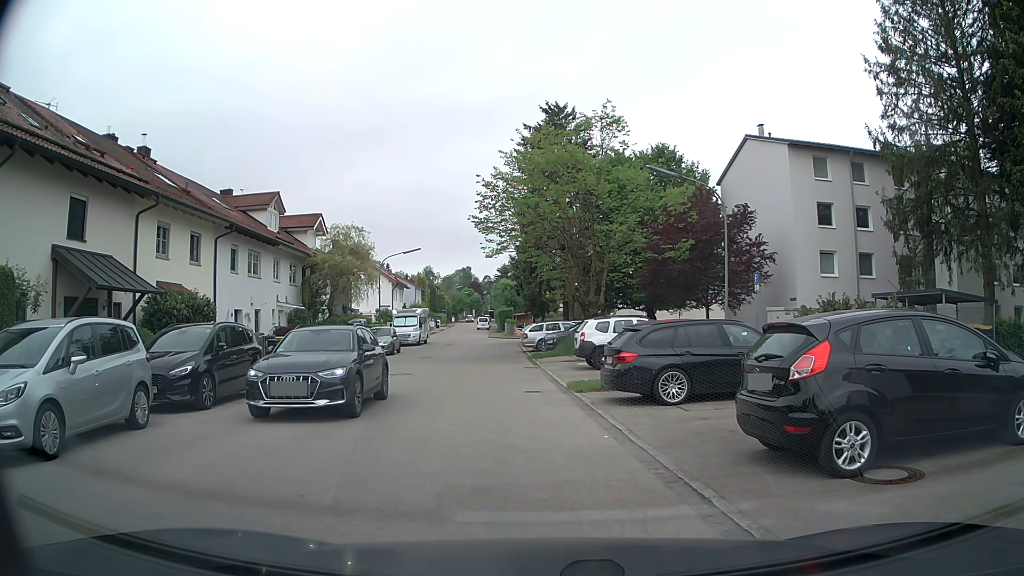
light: Day
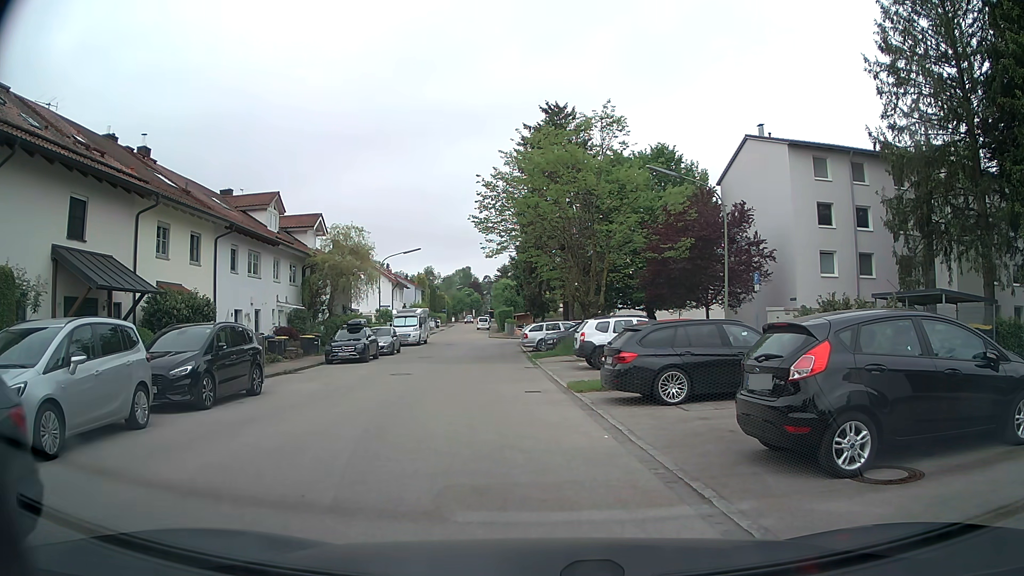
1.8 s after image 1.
(0.0, 0.0) m; 0°
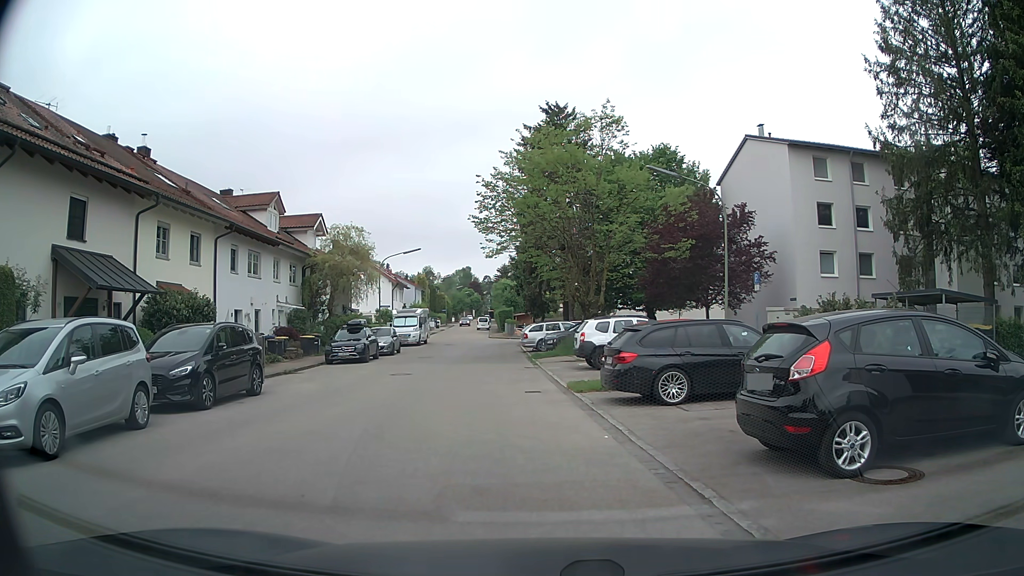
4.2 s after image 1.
(0.0, 0.0) m; 0°
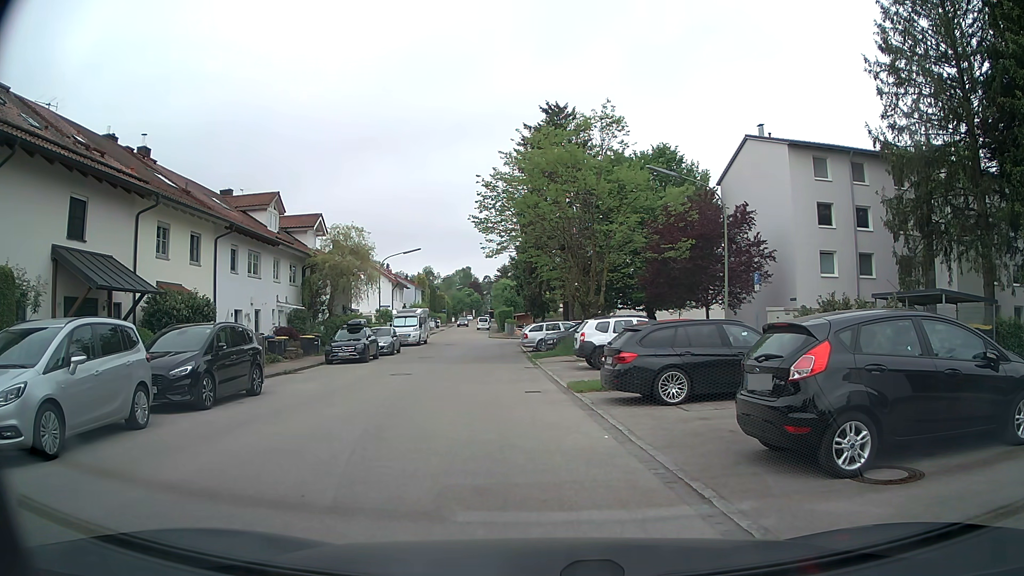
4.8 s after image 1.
(0.0, 0.0) m; 0°
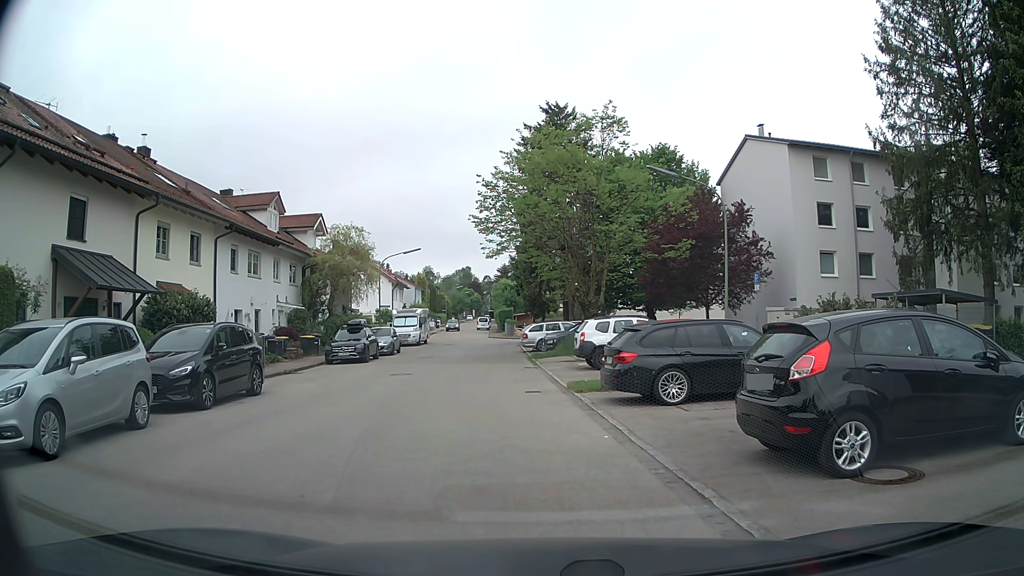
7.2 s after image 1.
(0.0, 0.0) m; 0°
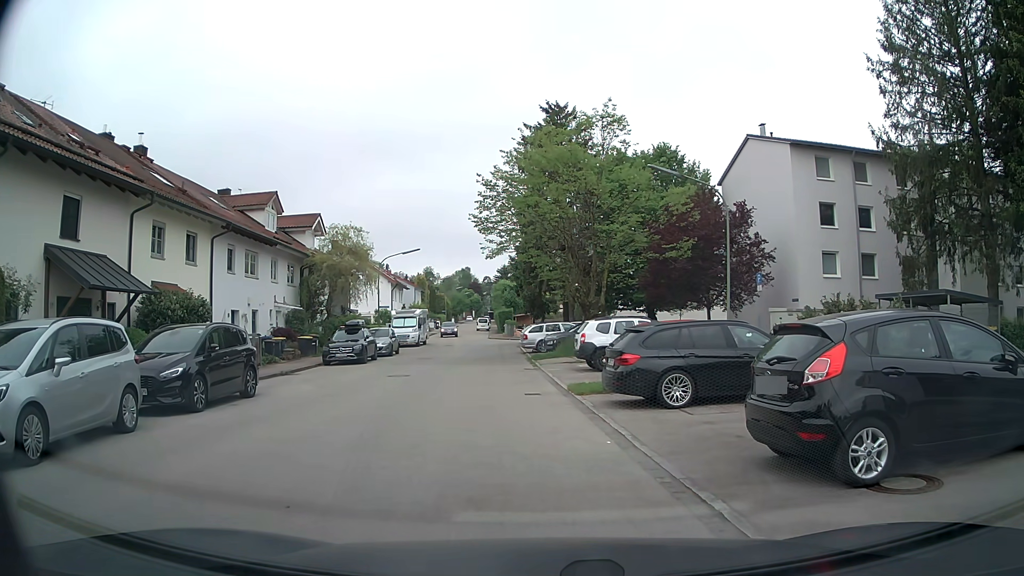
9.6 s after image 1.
(0.0, +0.3) m; 0°
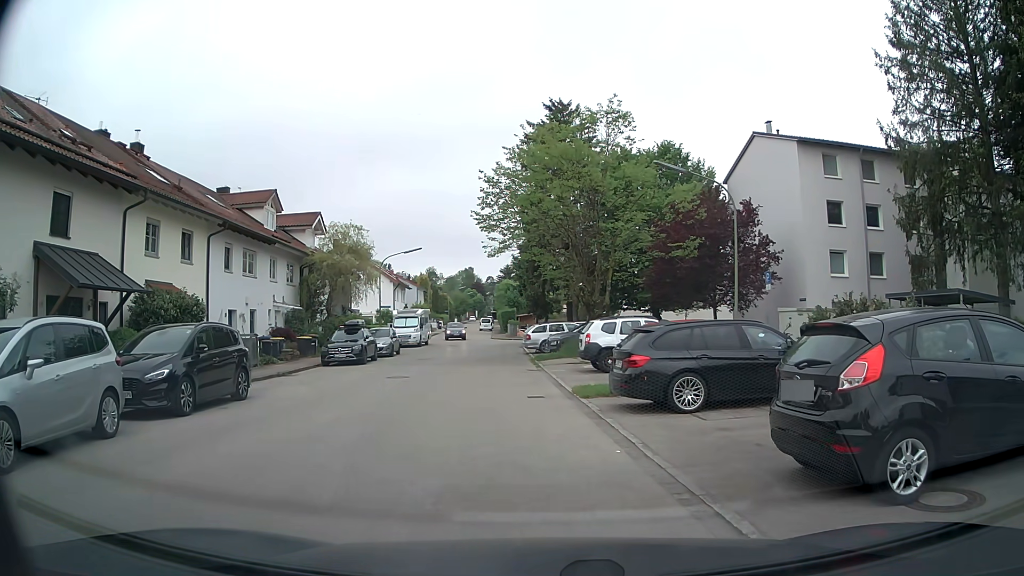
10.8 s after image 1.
(0.0, +0.6) m; 0°
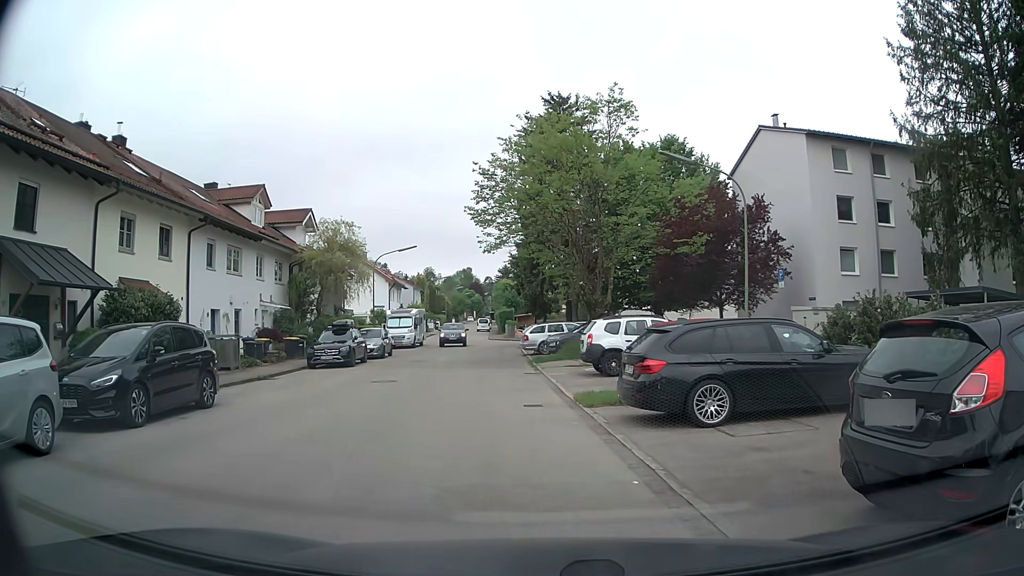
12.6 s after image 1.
(0.0, +1.6) m; 0°
